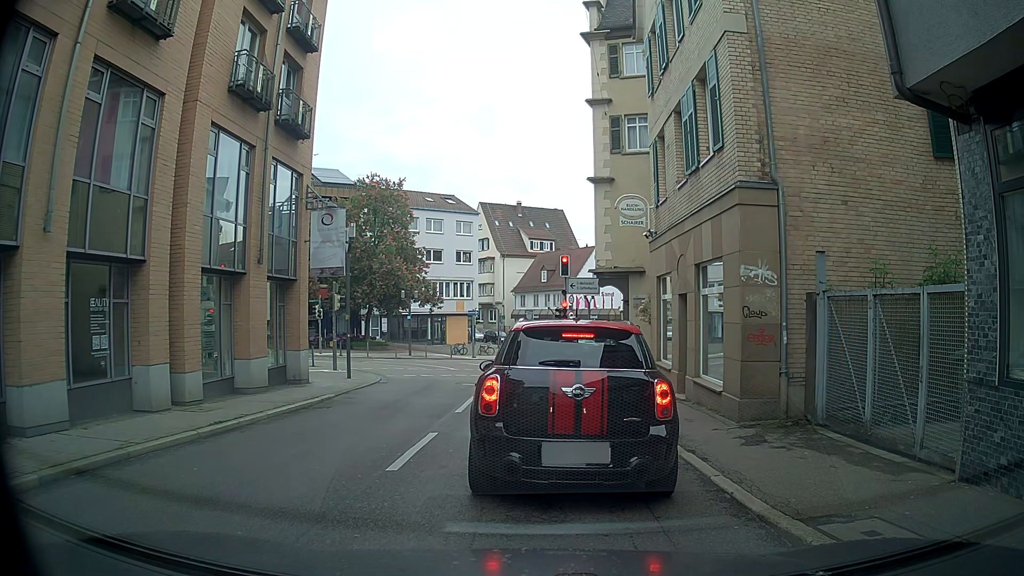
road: secondary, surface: asphalt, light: Day
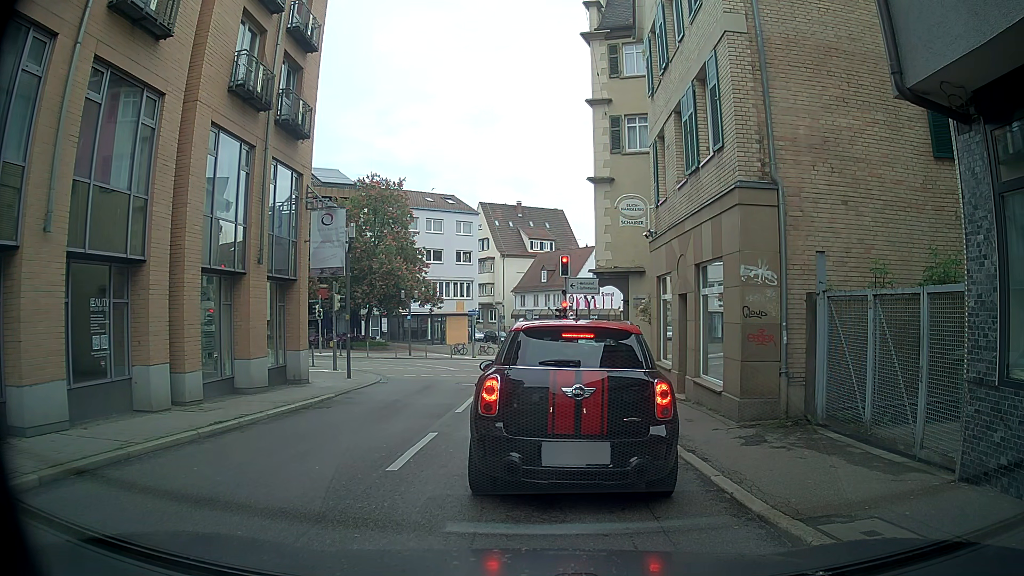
(0.0, 0.0) m; 0°
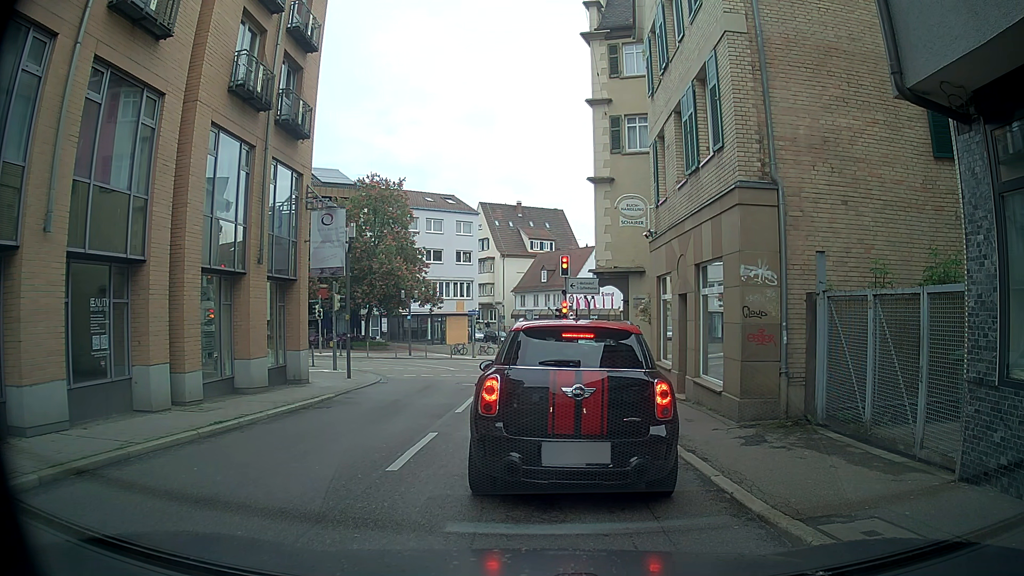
(0.0, 0.0) m; 0°
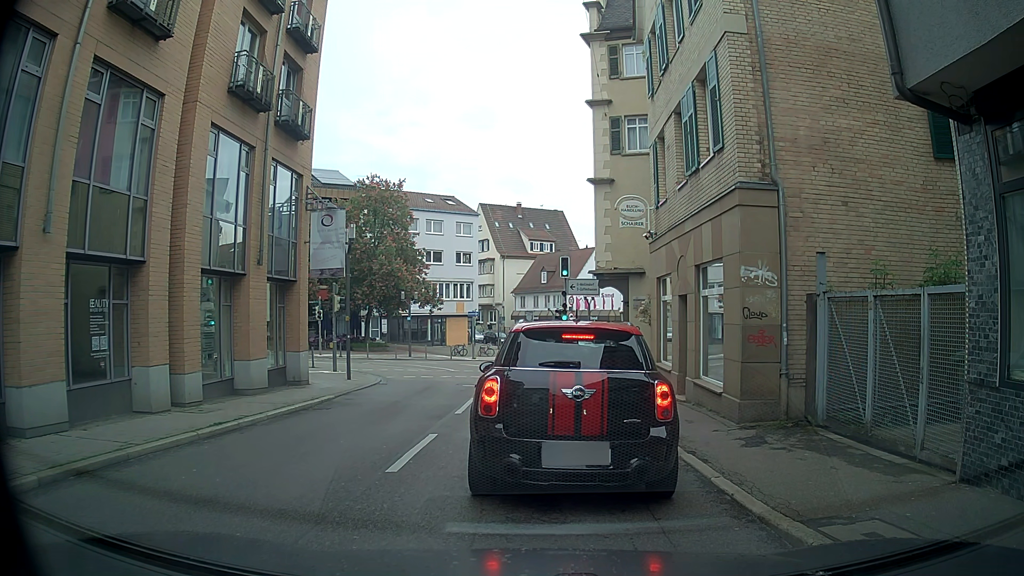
(0.0, 0.0) m; 0°
